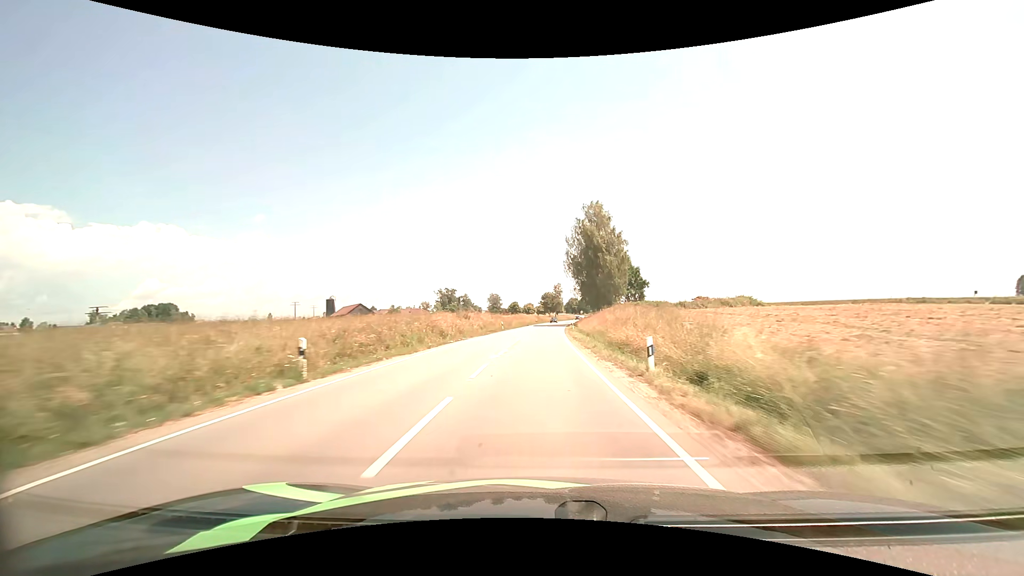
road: secondary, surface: asphalt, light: Day
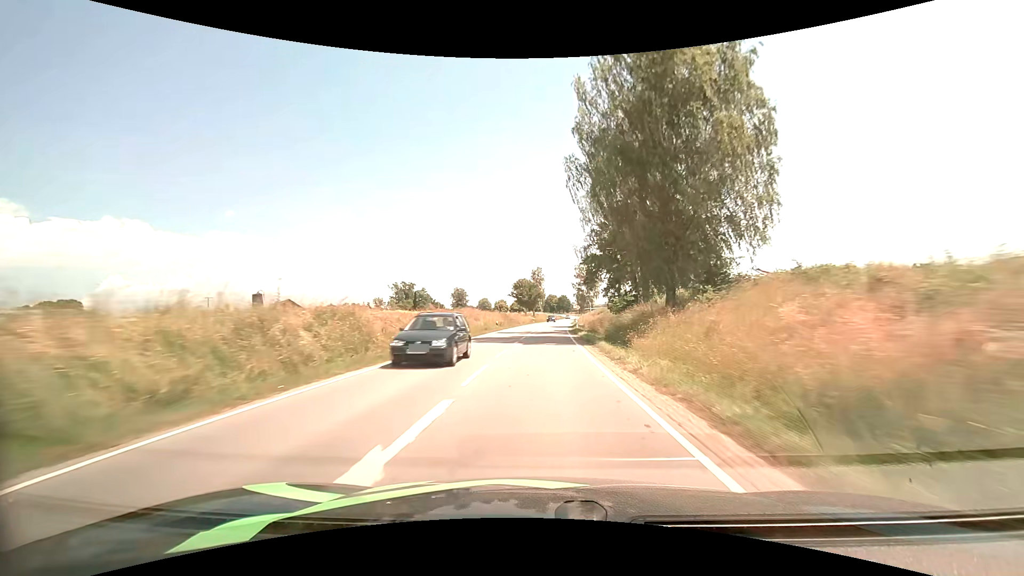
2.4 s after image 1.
(+1.0, +57.1) m; +2°
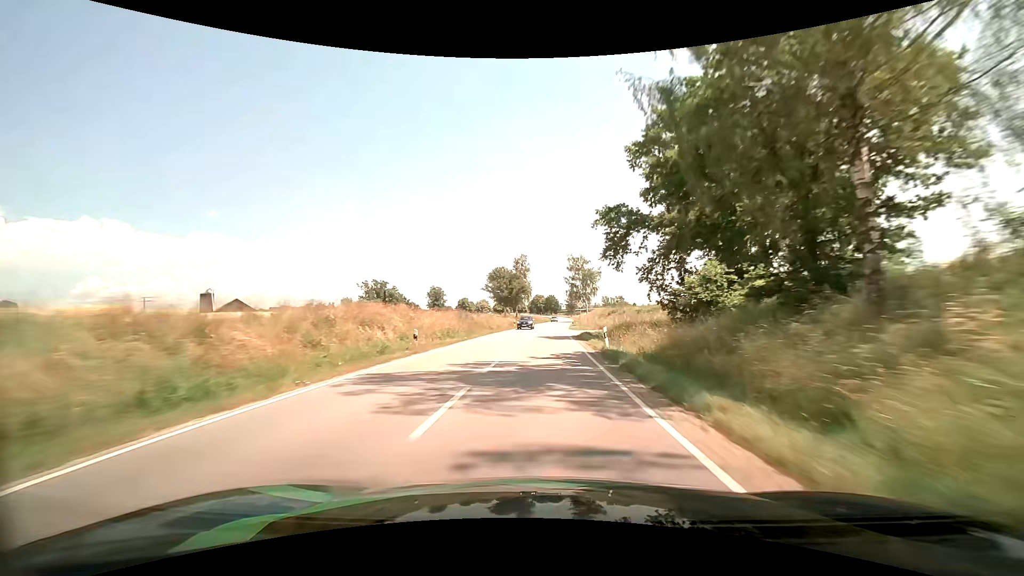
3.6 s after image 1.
(+0.4, +29.4) m; +2°
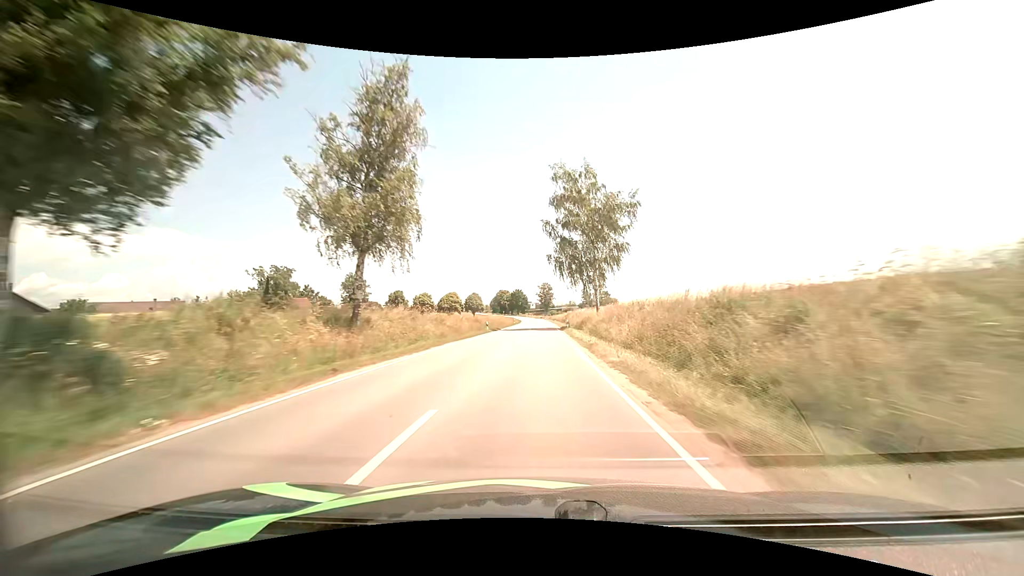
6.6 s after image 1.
(+2.7, +75.1) m; +4°
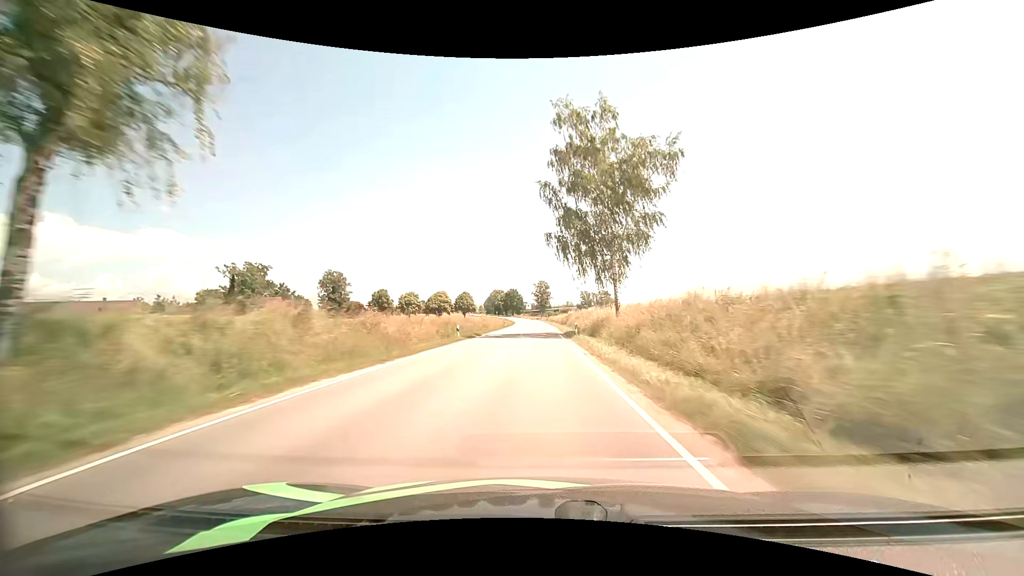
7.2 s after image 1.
(+0.1, +15.5) m; +1°
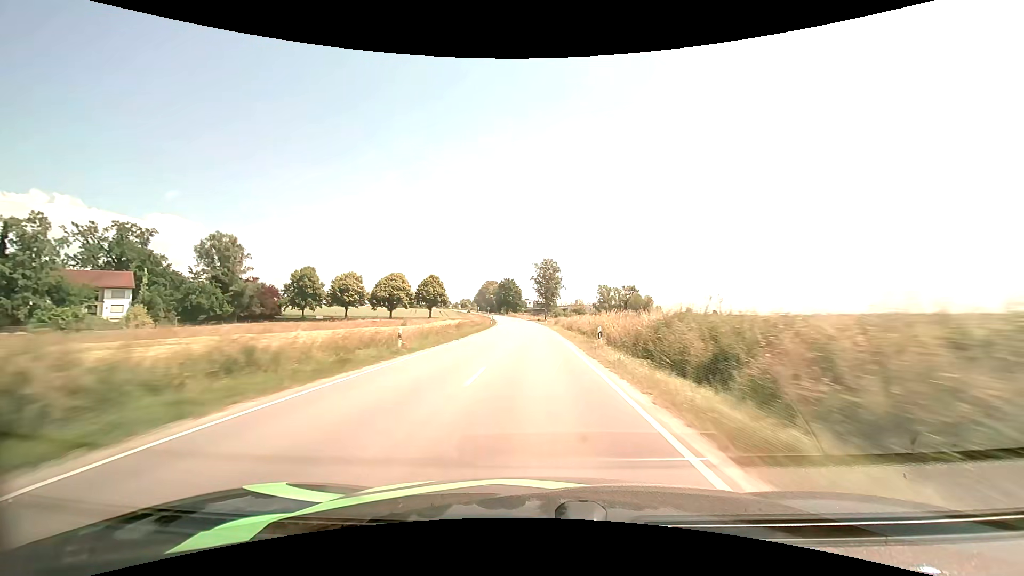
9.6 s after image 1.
(0.0, +62.5) m; 0°
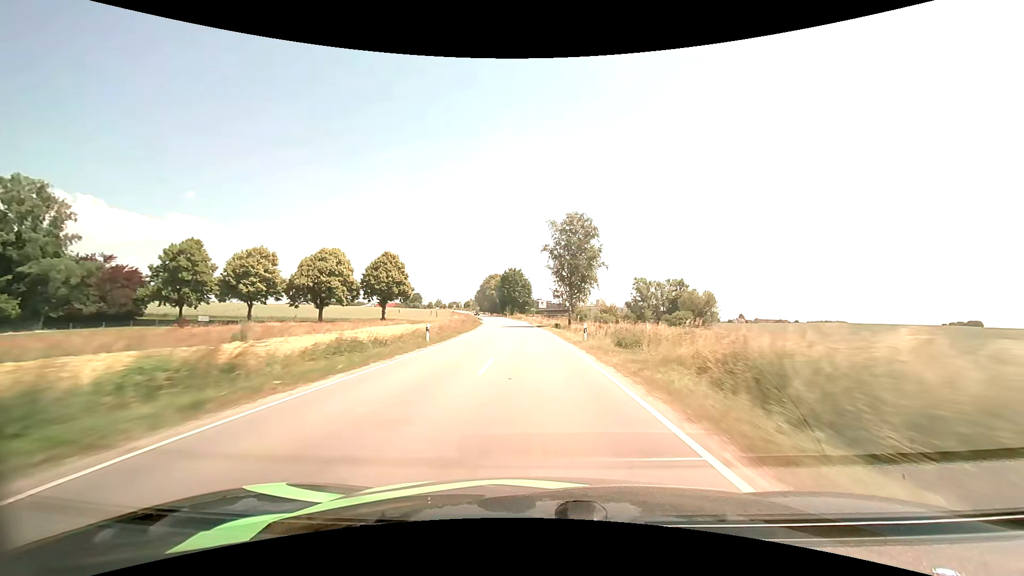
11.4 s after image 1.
(-0.5, +46.6) m; -1°
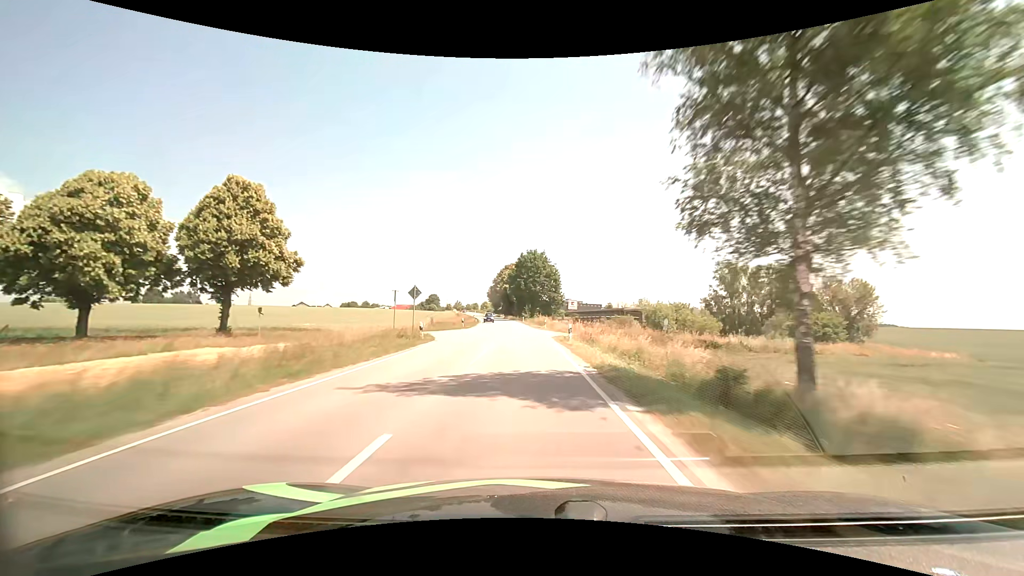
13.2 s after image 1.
(-0.9, +45.7) m; -3°
(0, +10) (0, +20) (-1, +30) (-1, +40) (-2, +50) (-3, +60) (-4, +70) (-5, +80) (-6, +90) (-8, +100) m
